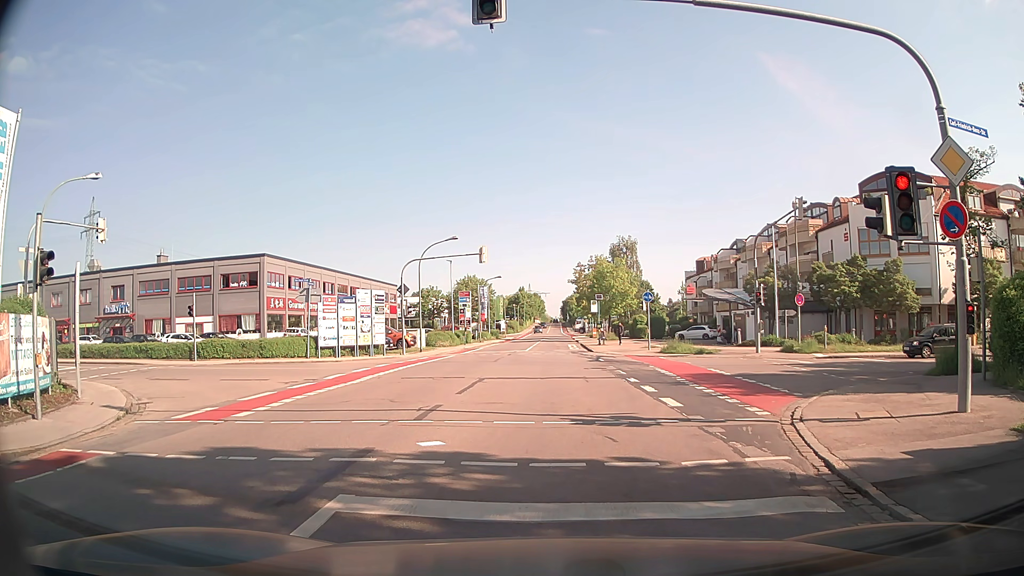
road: tertiary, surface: asphalt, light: Day
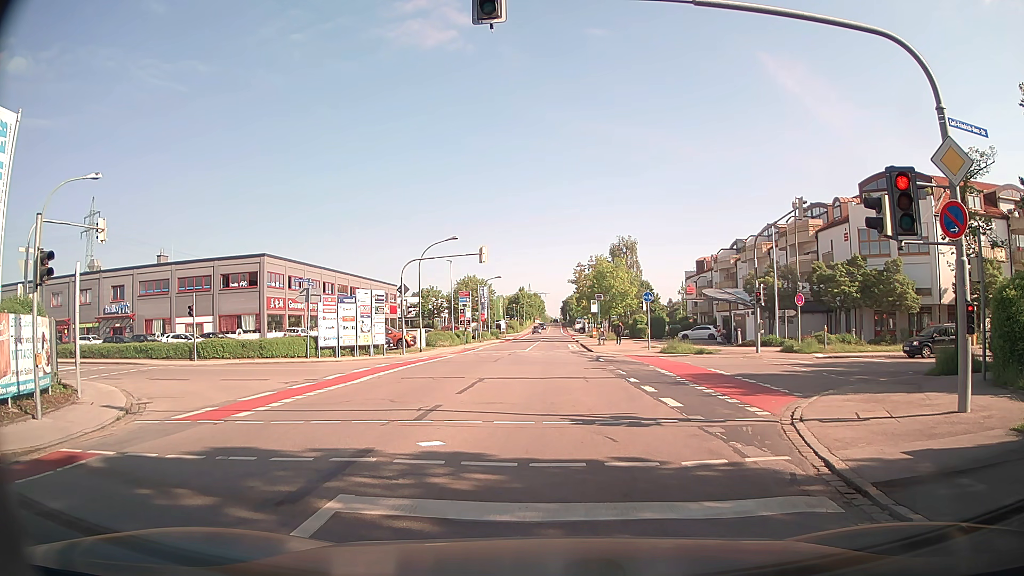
(0.0, 0.0) m; 0°
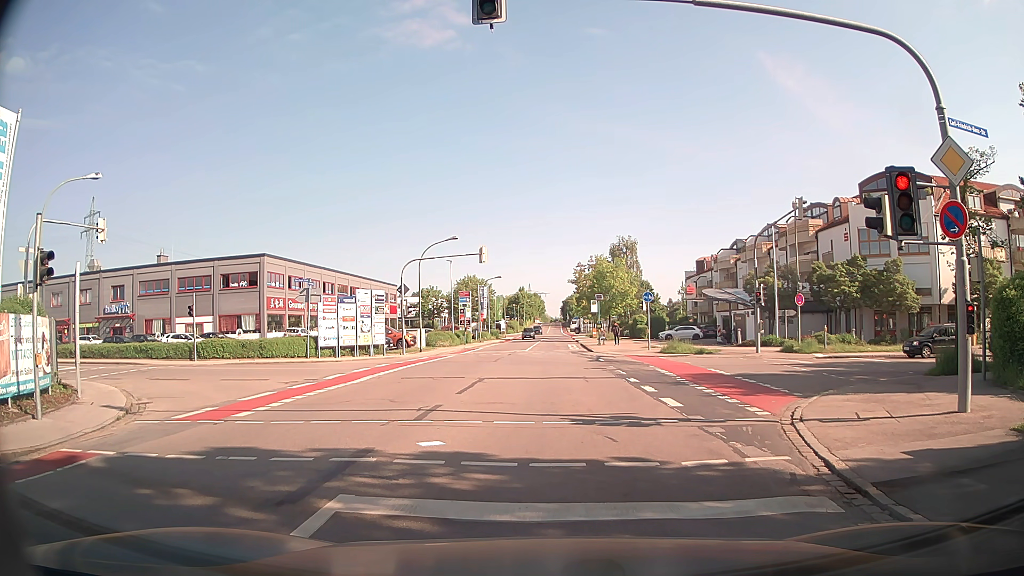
(0.0, 0.0) m; 0°
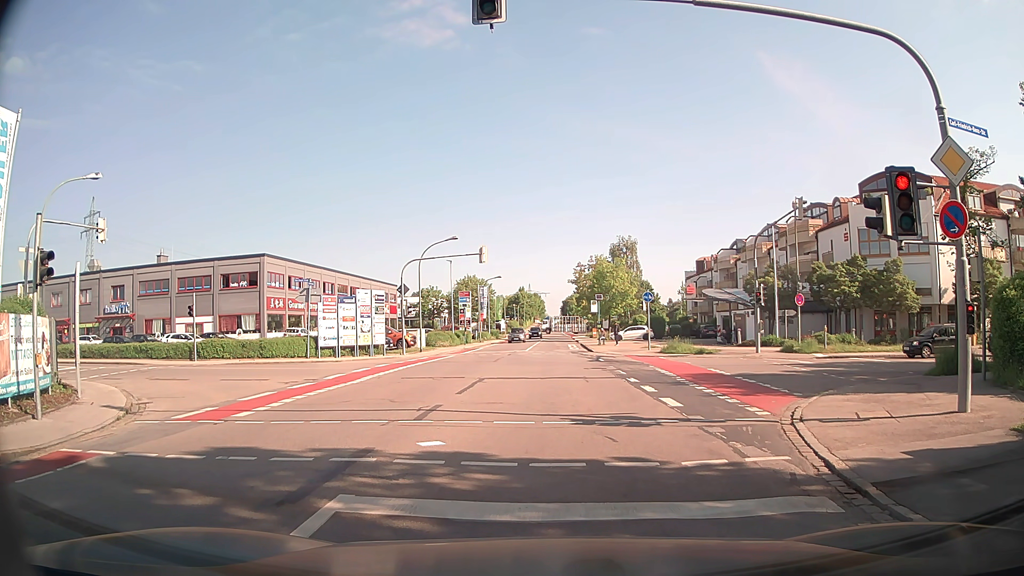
(0.0, 0.0) m; 0°
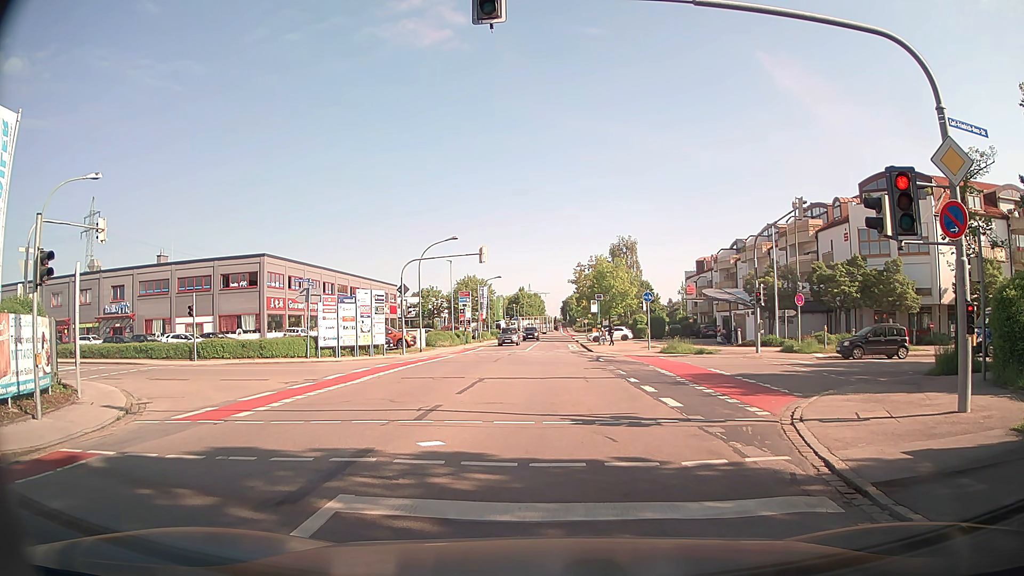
(0.0, 0.0) m; 0°
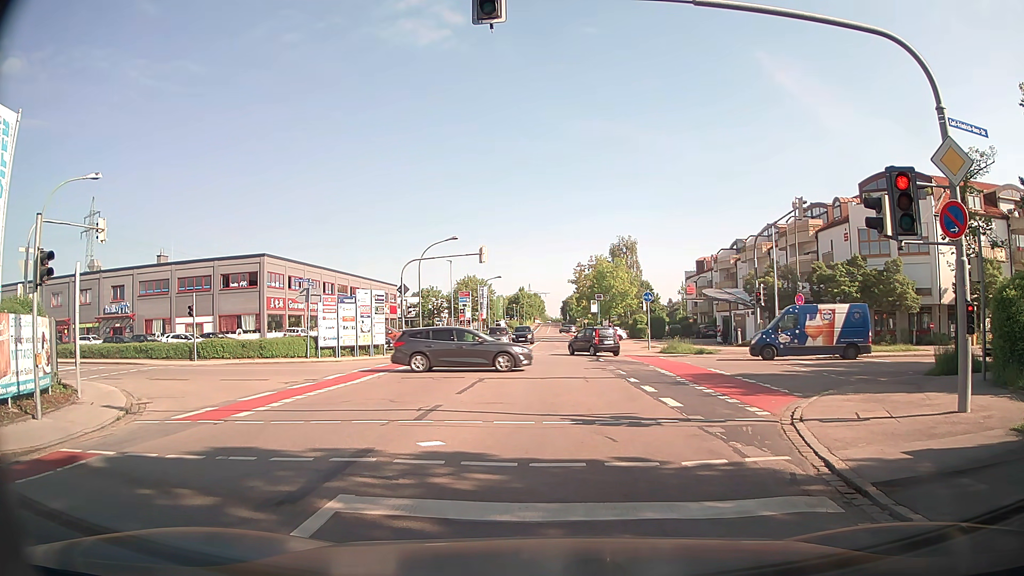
(0.0, 0.0) m; 0°
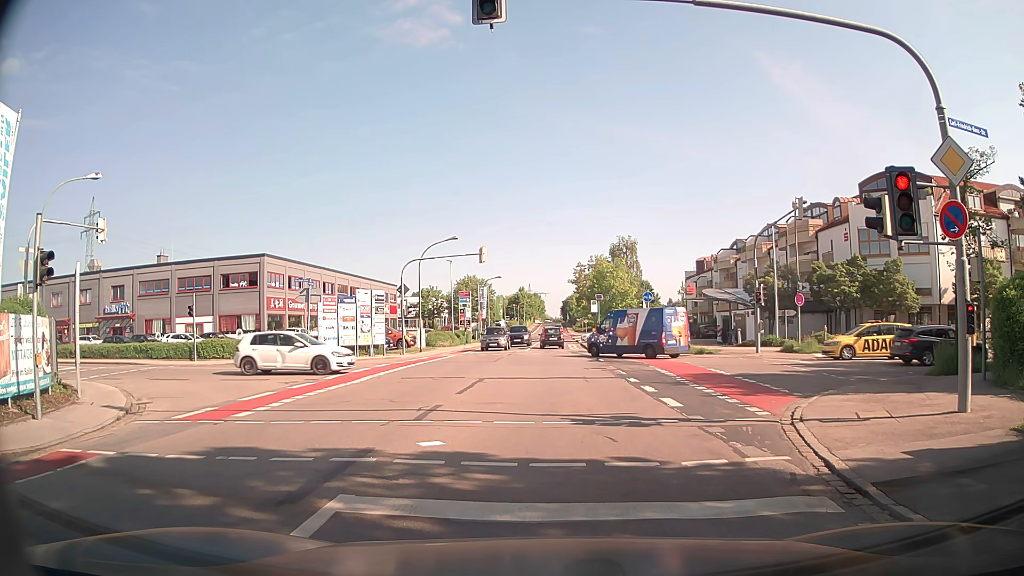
(0.0, 0.0) m; 0°
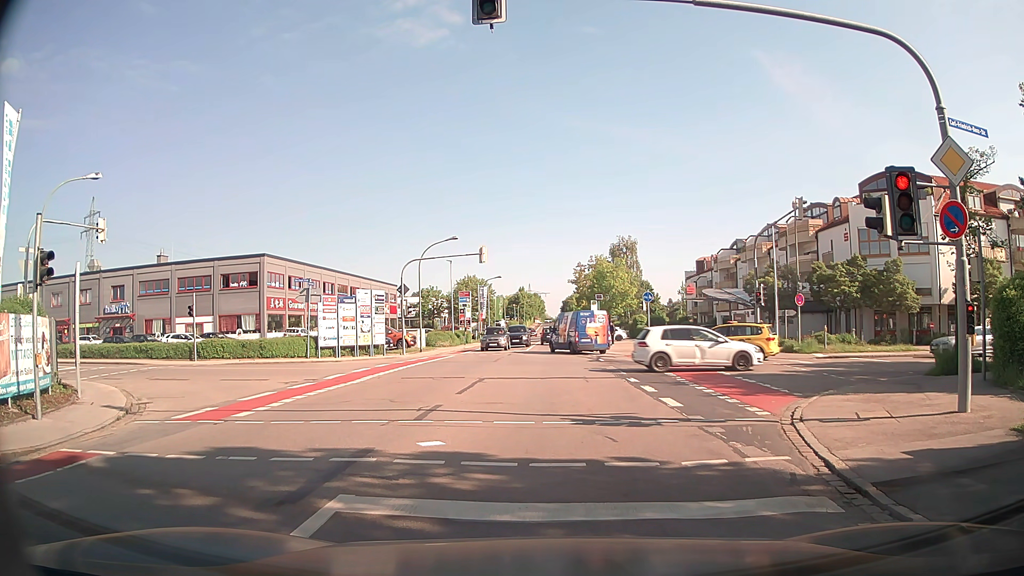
(0.0, 0.0) m; 0°
